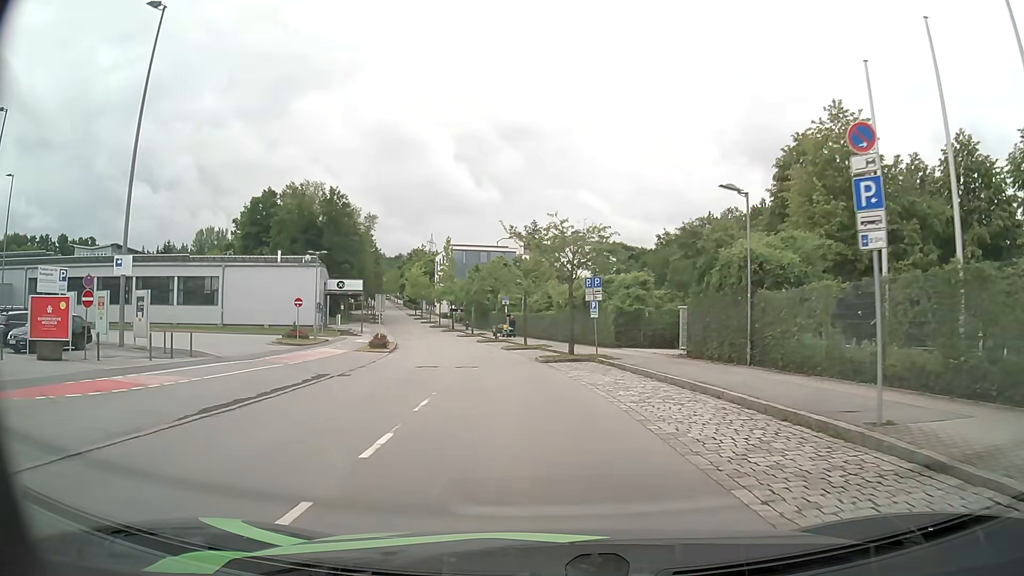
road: residential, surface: asphalt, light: Day
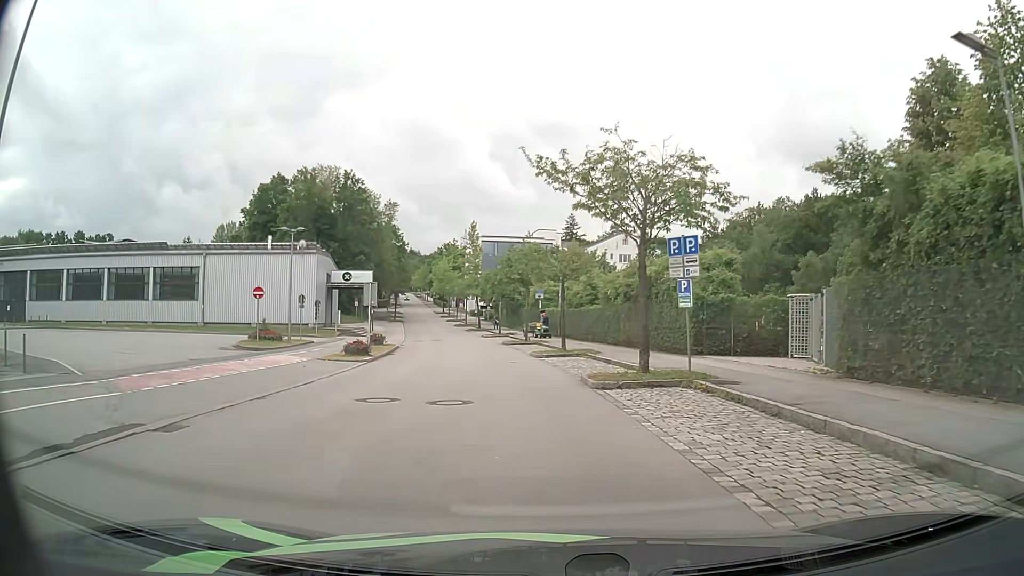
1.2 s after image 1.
(-0.3, +11.3) m; -3°
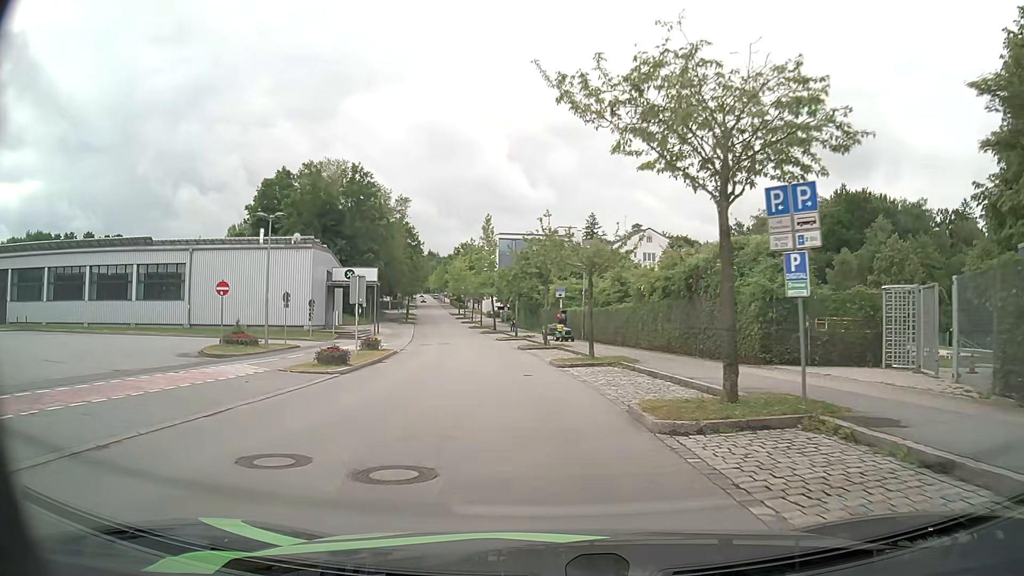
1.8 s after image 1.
(-0.1, +5.8) m; -2°
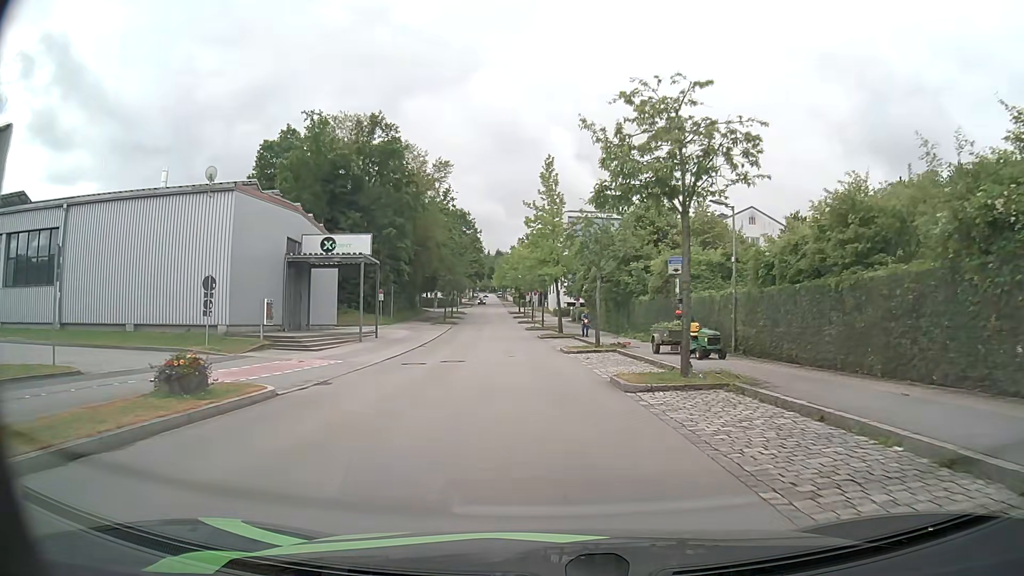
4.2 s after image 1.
(-1.3, +23.4) m; -6°
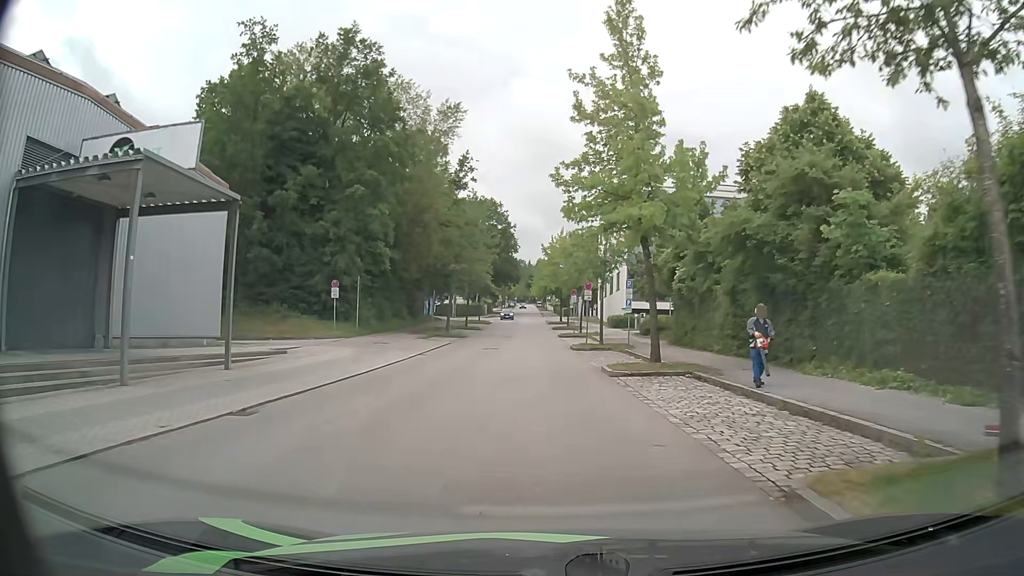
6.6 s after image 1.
(-0.9, +24.0) m; -4°
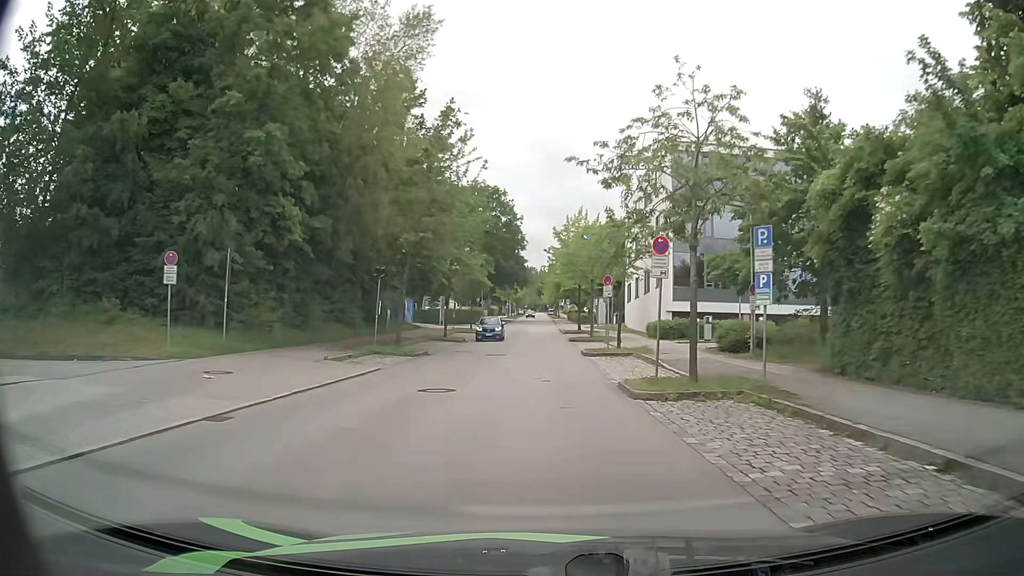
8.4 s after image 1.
(-0.1, +18.6) m; -2°
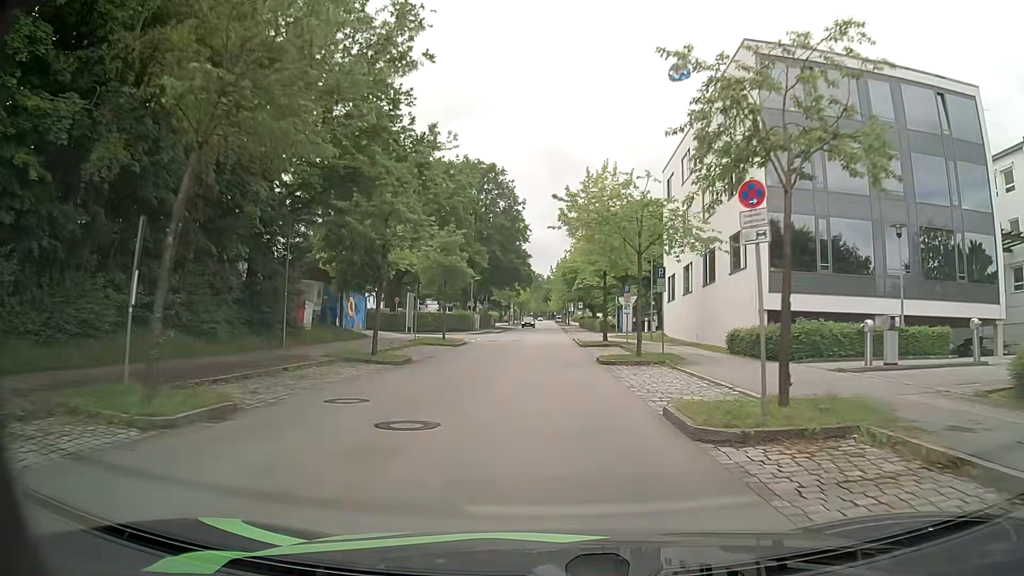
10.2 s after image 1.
(+0.1, +19.0) m; 0°
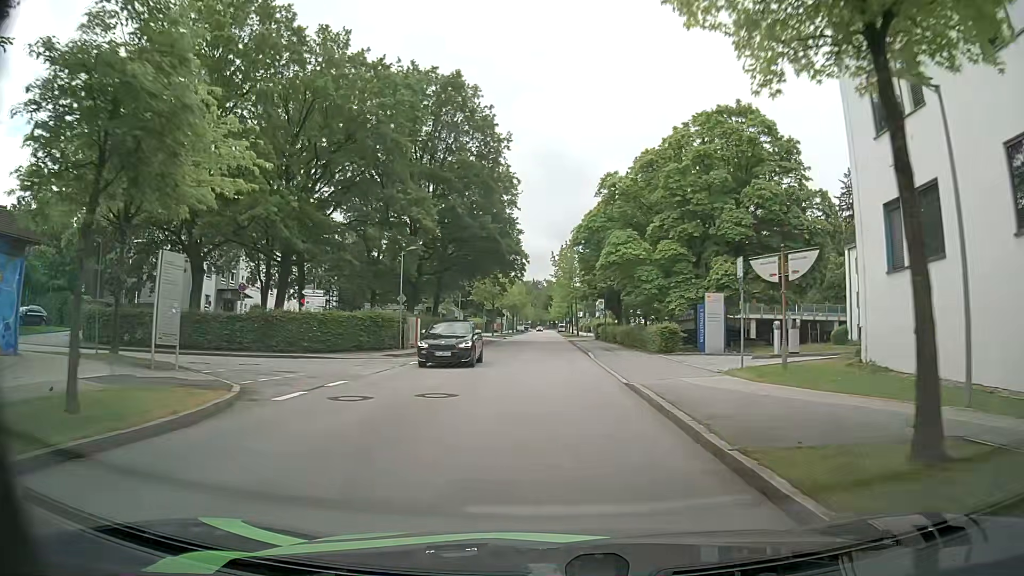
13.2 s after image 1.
(+0.2, +32.1) m; +1°
(0, +10) (0, +20) (0, +30) (0, +40) (0, +50) (0, +60) (0, +70) (0, +80) (0, +90) (0, +100) m
